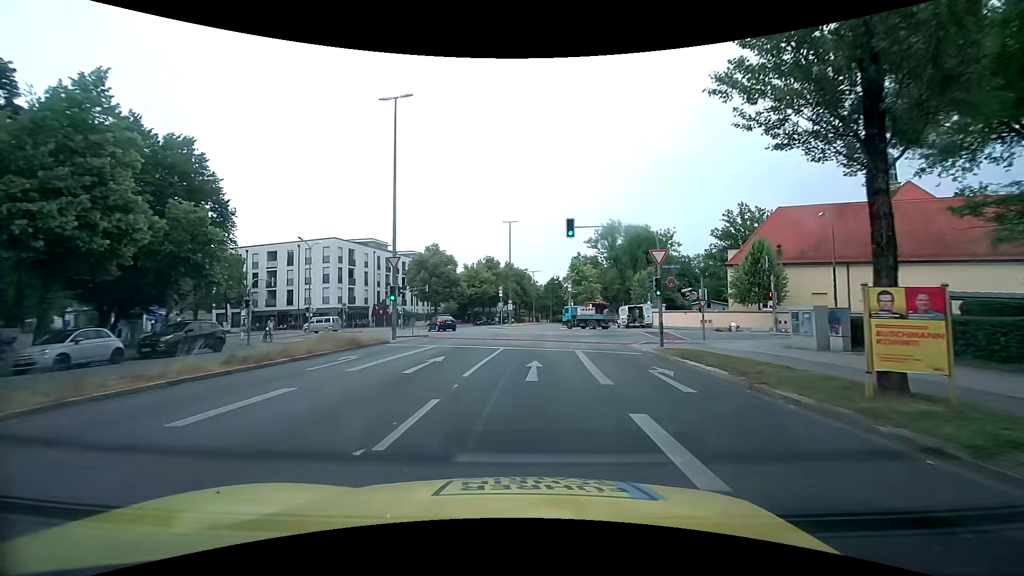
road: secondary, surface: asphalt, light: Day
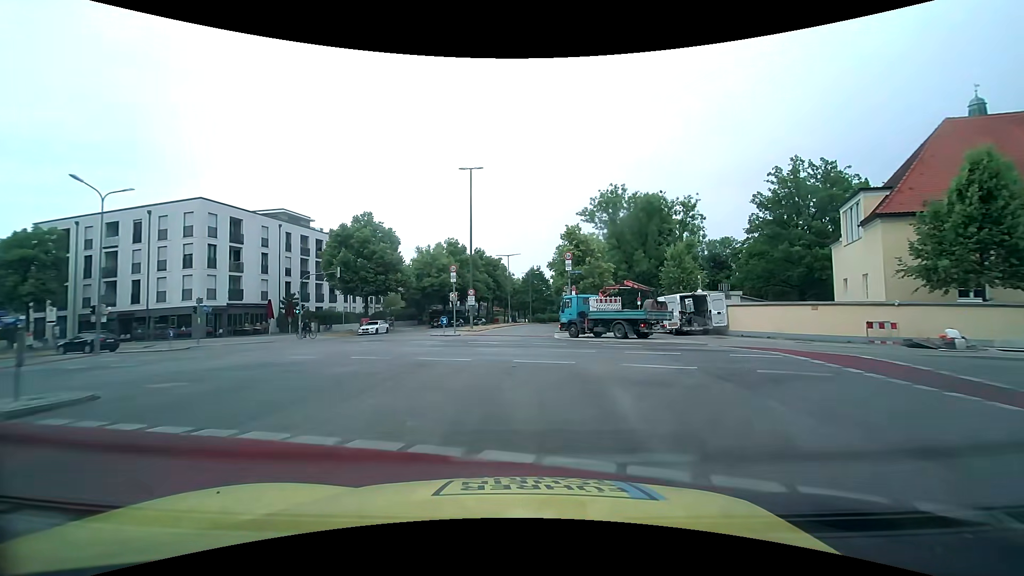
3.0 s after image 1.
(+0.4, +25.1) m; +2°
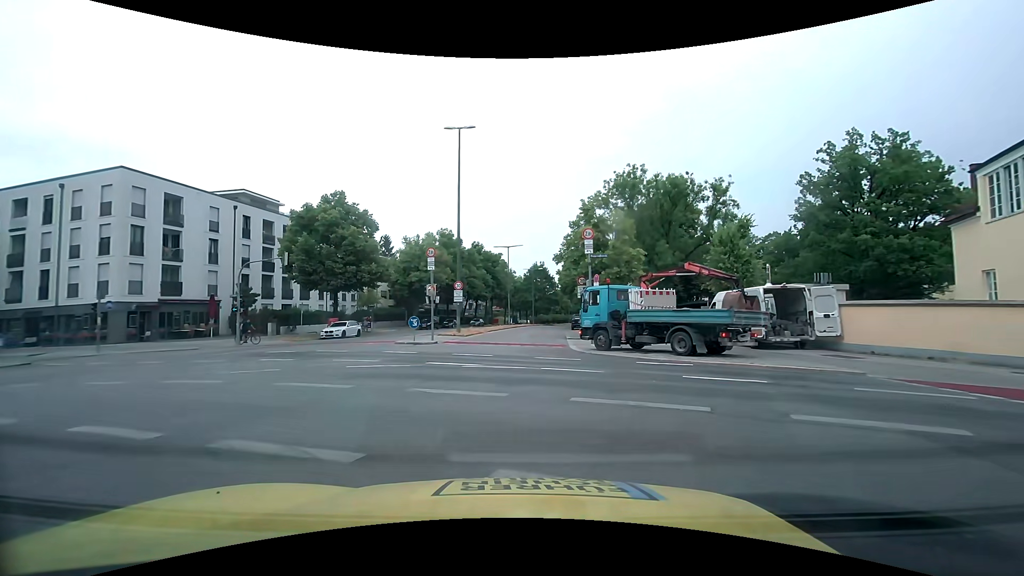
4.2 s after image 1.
(0.0, +9.9) m; 0°
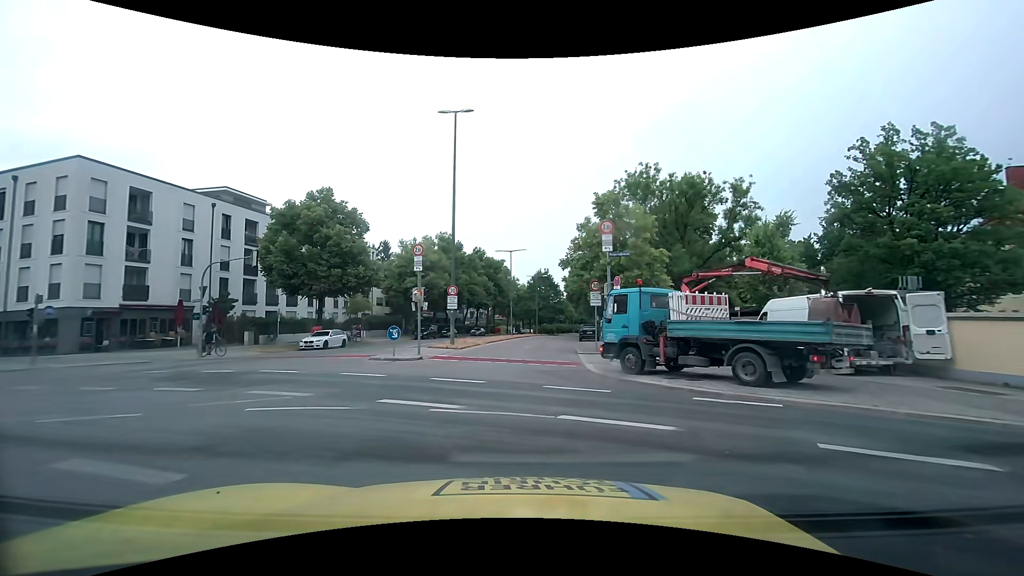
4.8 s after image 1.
(0.0, +4.4) m; -2°
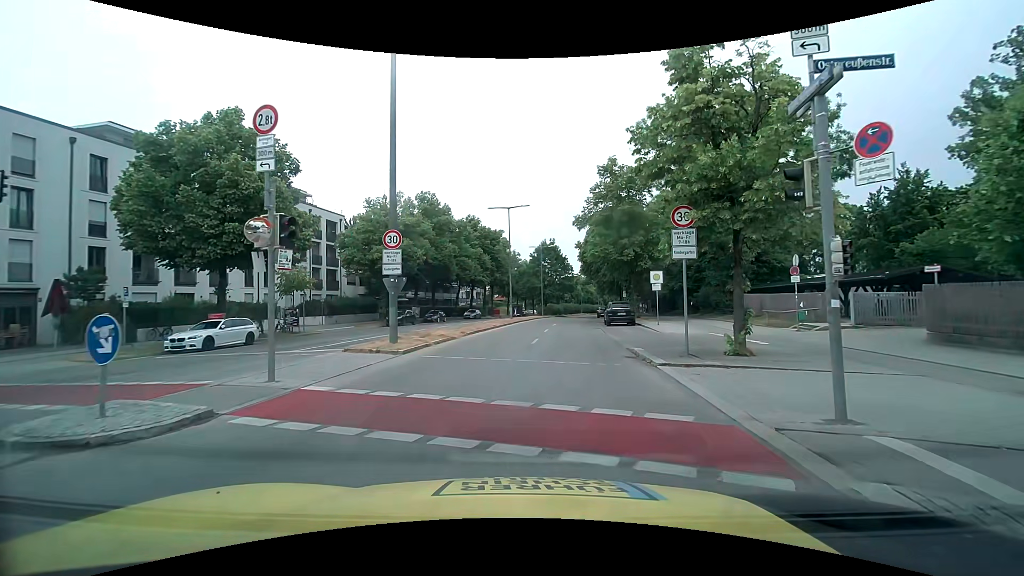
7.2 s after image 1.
(+0.2, +14.2) m; +1°
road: residential
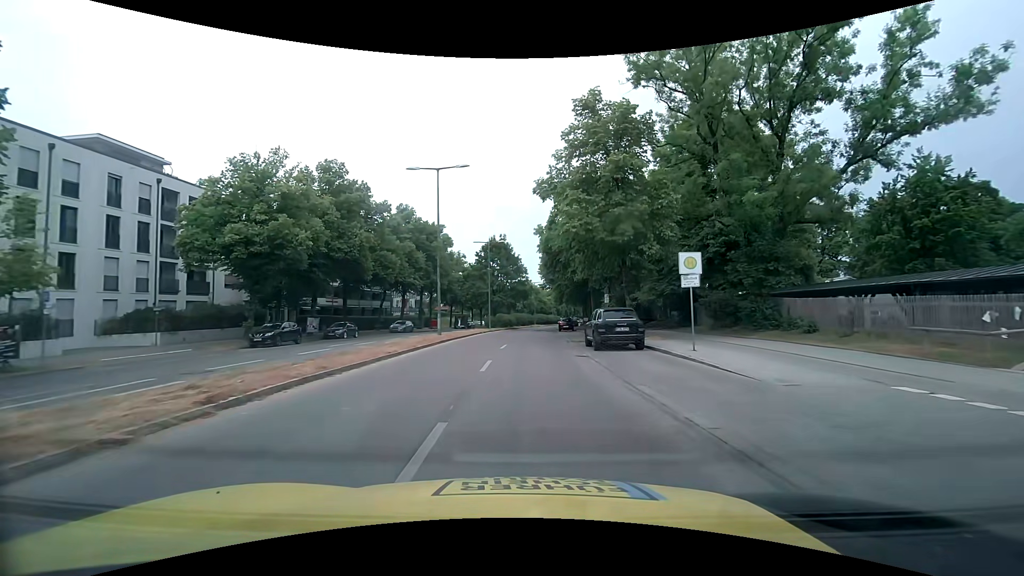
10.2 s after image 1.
(+0.9, +15.3) m; +6°
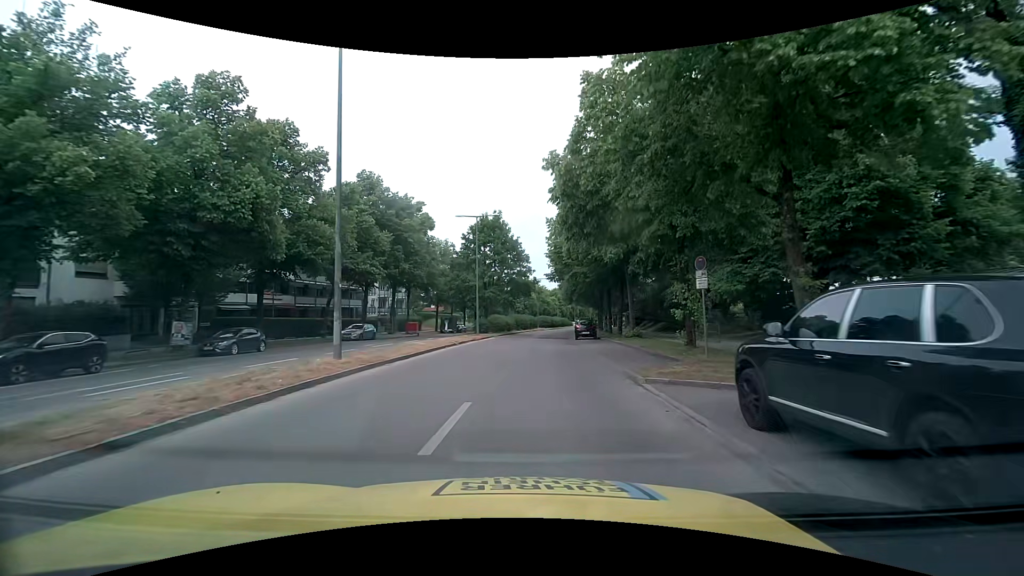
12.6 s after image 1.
(+0.1, +16.9) m; 0°
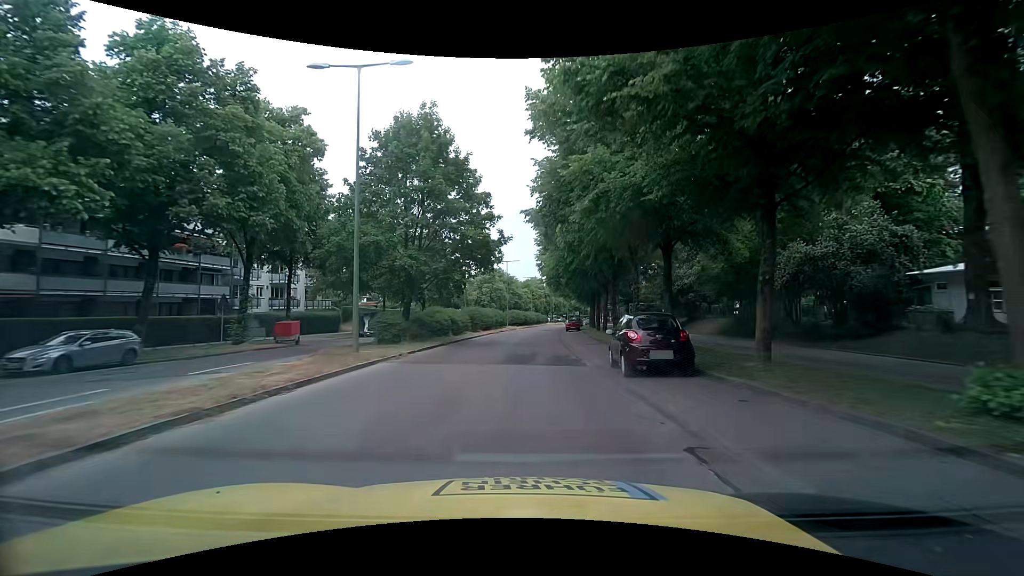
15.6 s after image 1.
(+0.6, +26.0) m; +2°
(0, +10) (+1, +20) (+1, +30) (+2, +40) (+3, +50) (+4, +60) (+5, +70) (+6, +80) (+8, +90) (+9, +99) m
